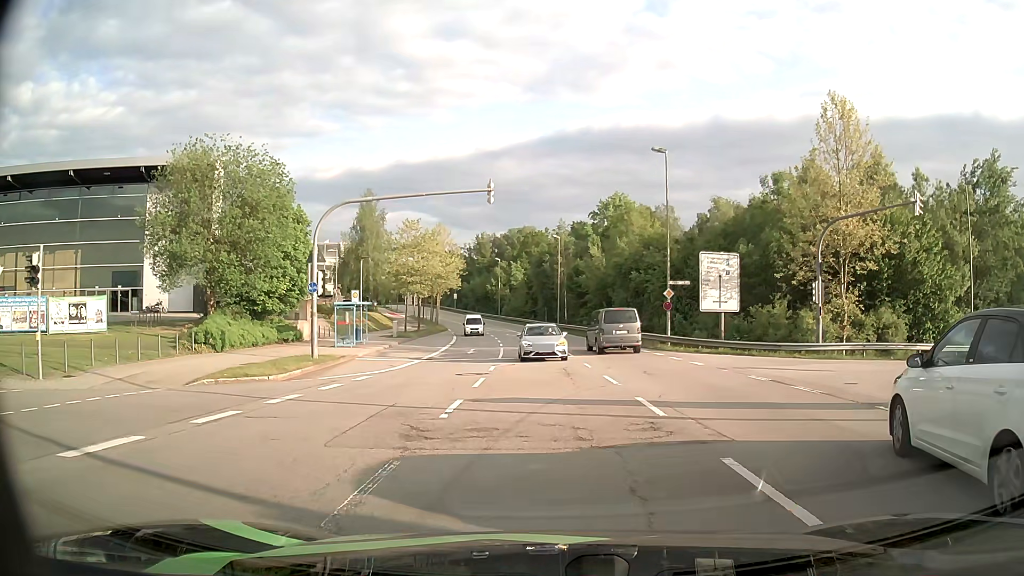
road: secondary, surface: asphalt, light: Day
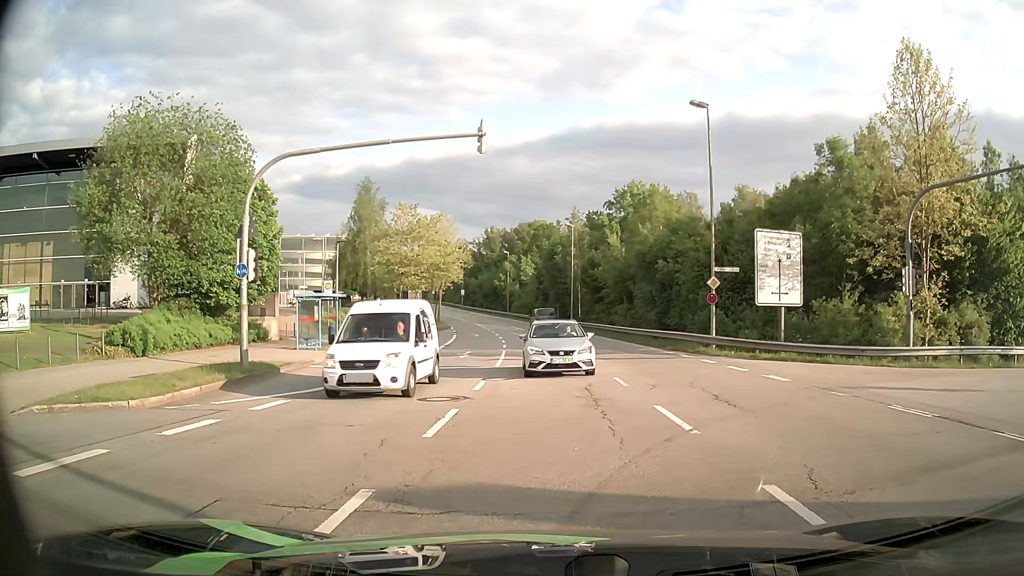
(0.0, +6.9) m; 0°
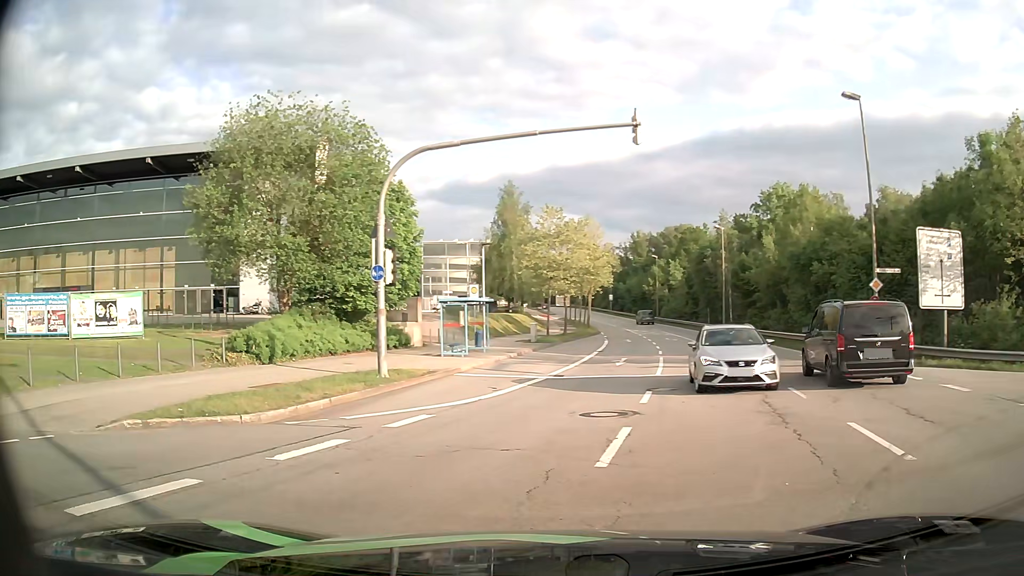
(0.0, +1.5) m; -14°
(-7, +6) (-17, +4) (-27, +2) (-36, -1) (-46, -4) (-55, -6) (-65, -9) (-75, -11) (-85, -14) (-94, -16) m
